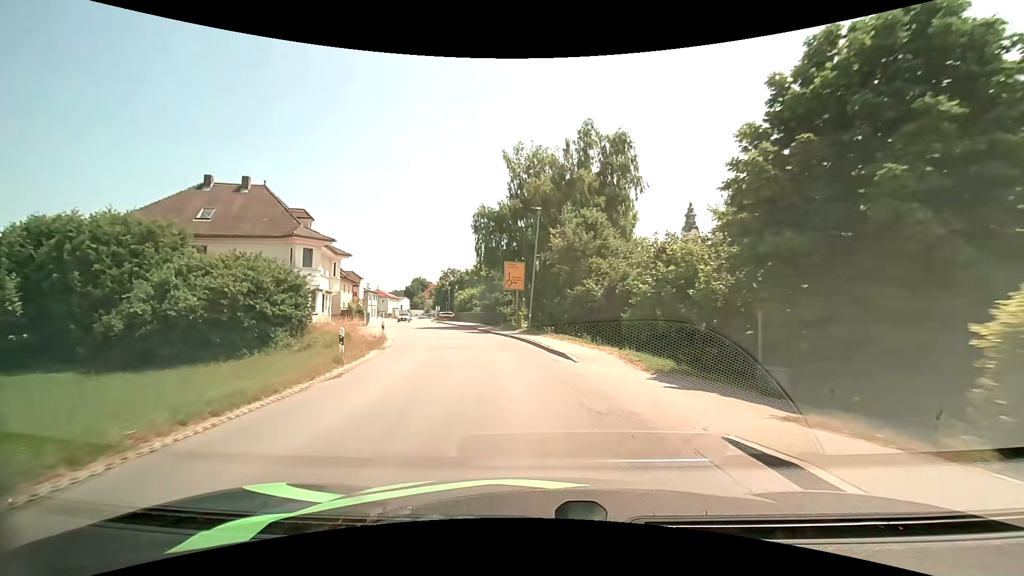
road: secondary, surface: asphalt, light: Day
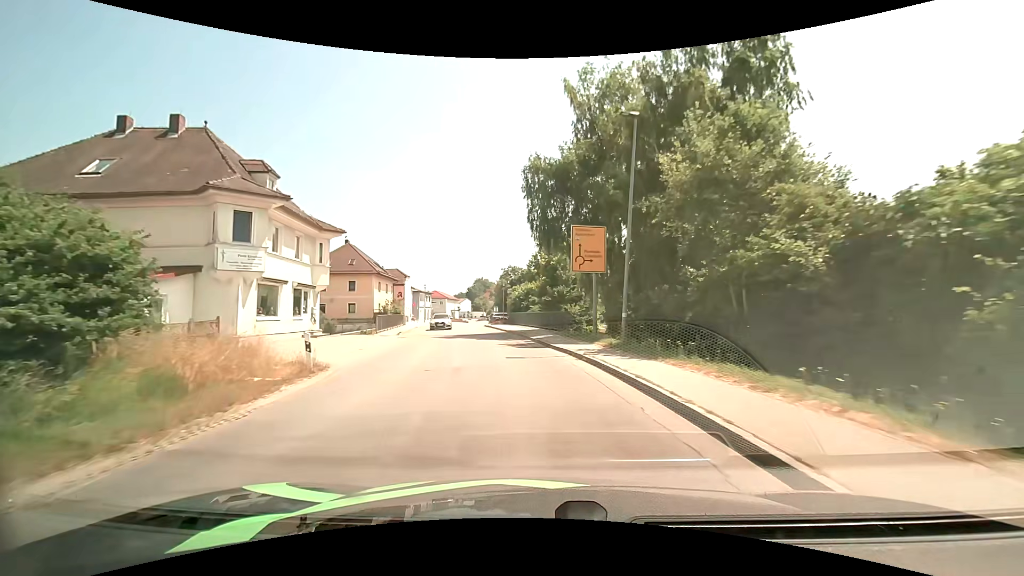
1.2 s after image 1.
(-1.0, +15.1) m; -7°
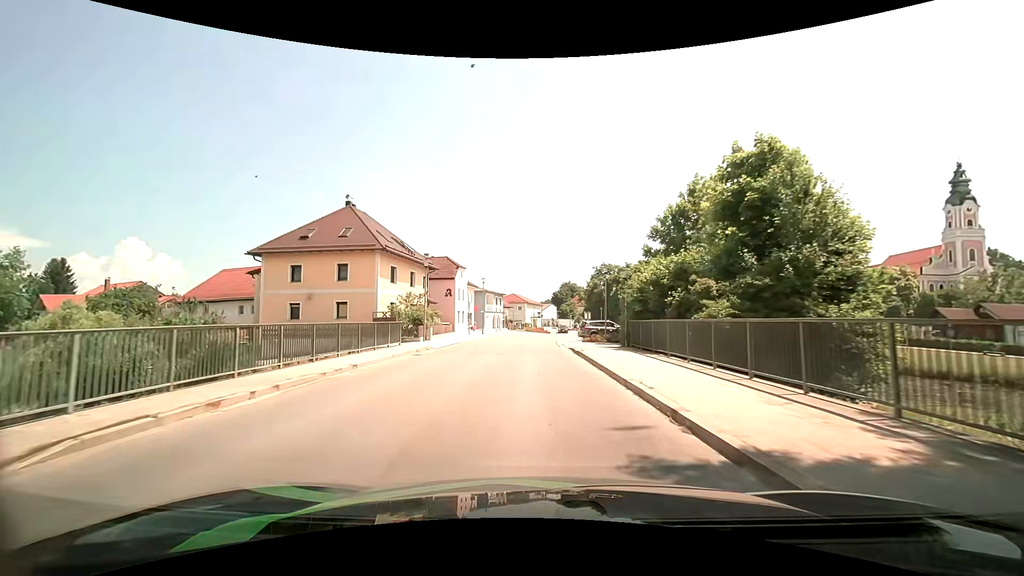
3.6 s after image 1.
(-3.0, +28.8) m; -10°
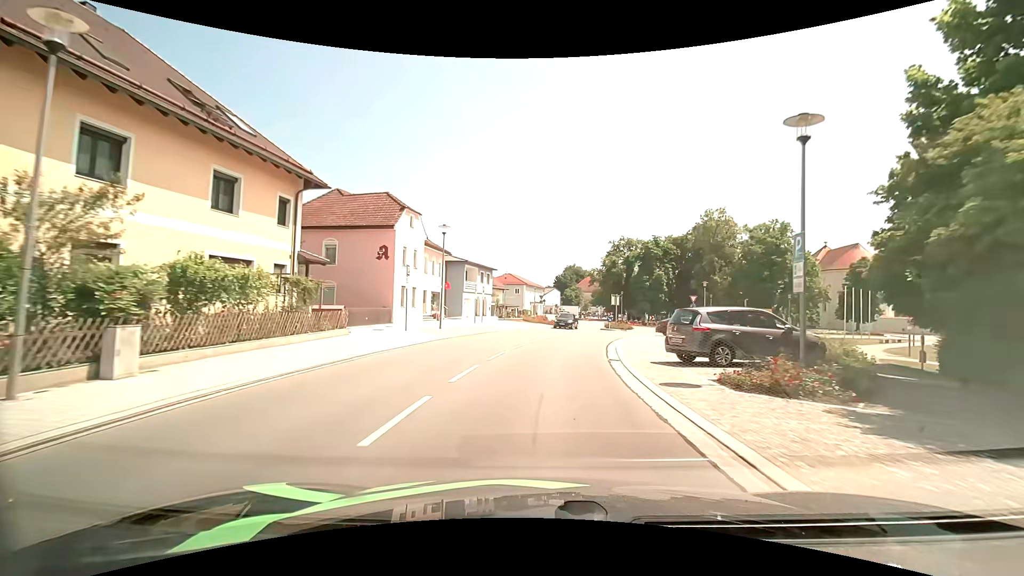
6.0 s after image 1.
(-0.3, +27.0) m; 0°
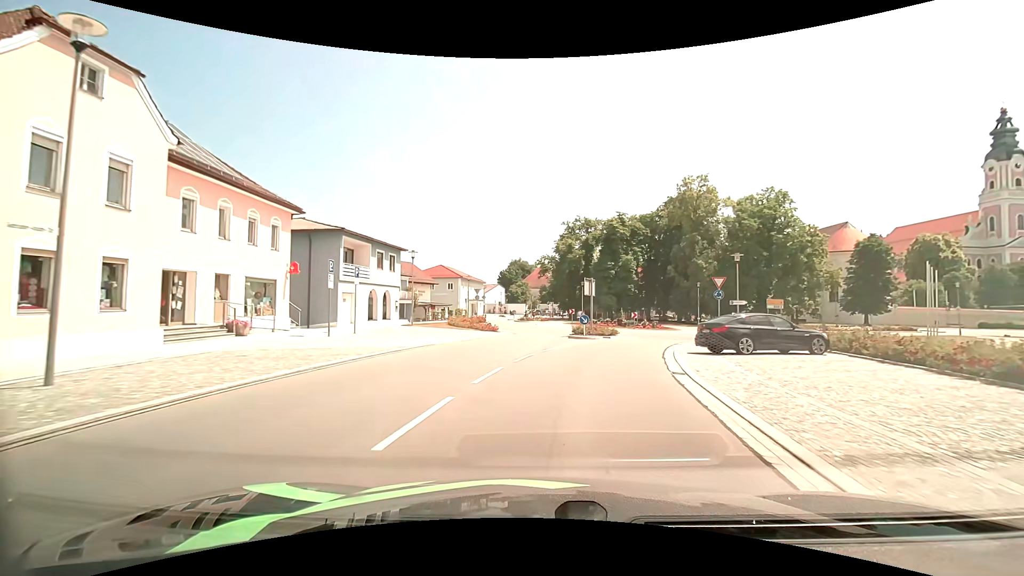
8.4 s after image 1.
(+1.2, +22.0) m; +6°
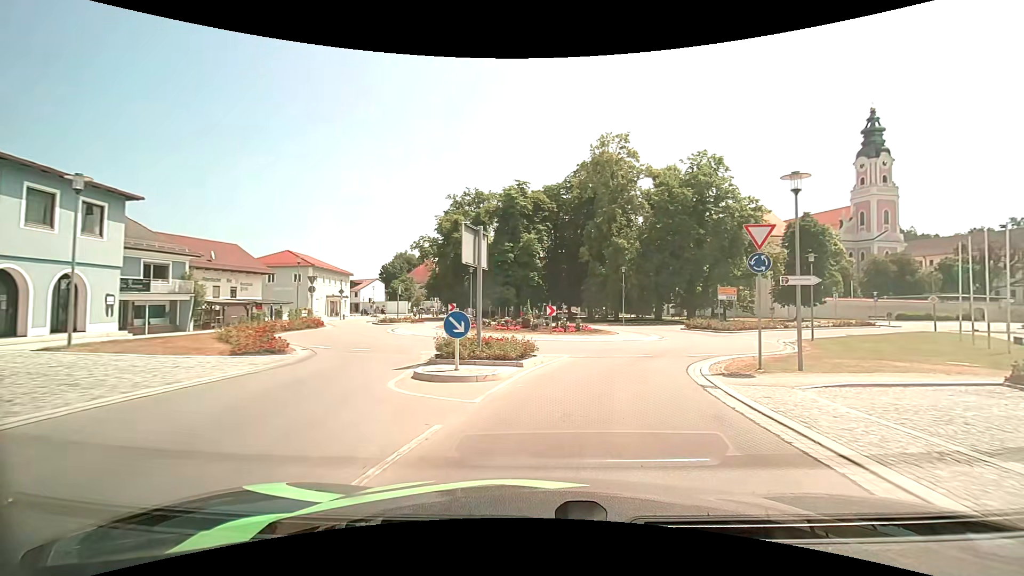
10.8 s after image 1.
(+1.8, +19.1) m; +12°
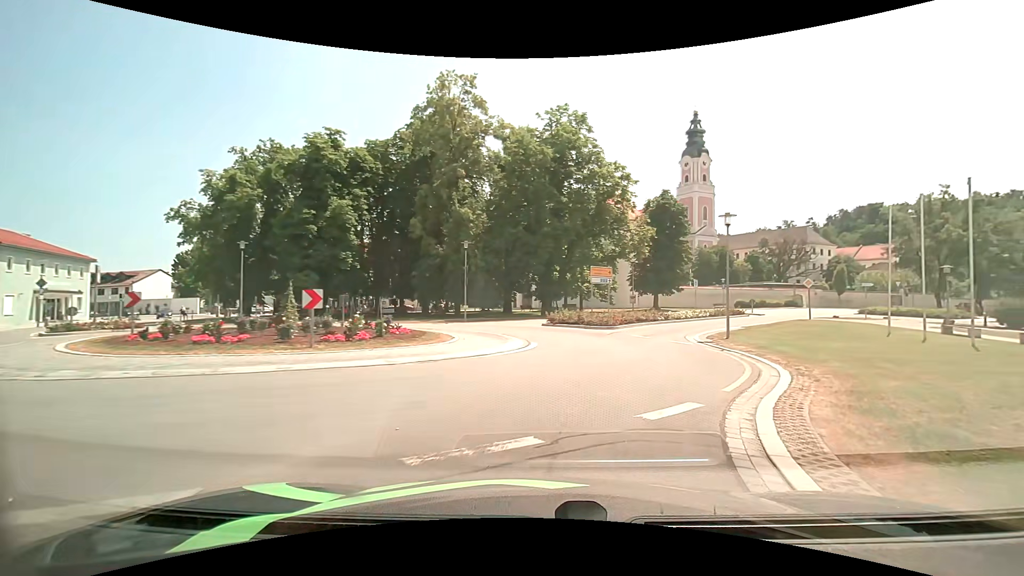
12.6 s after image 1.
(+2.0, +13.8) m; +17°
